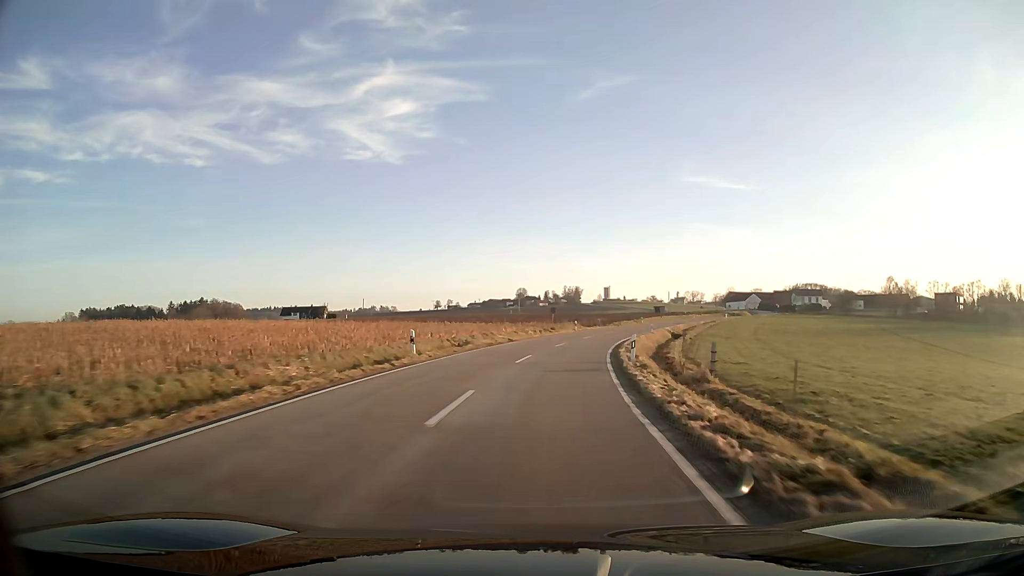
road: tertiary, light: Day
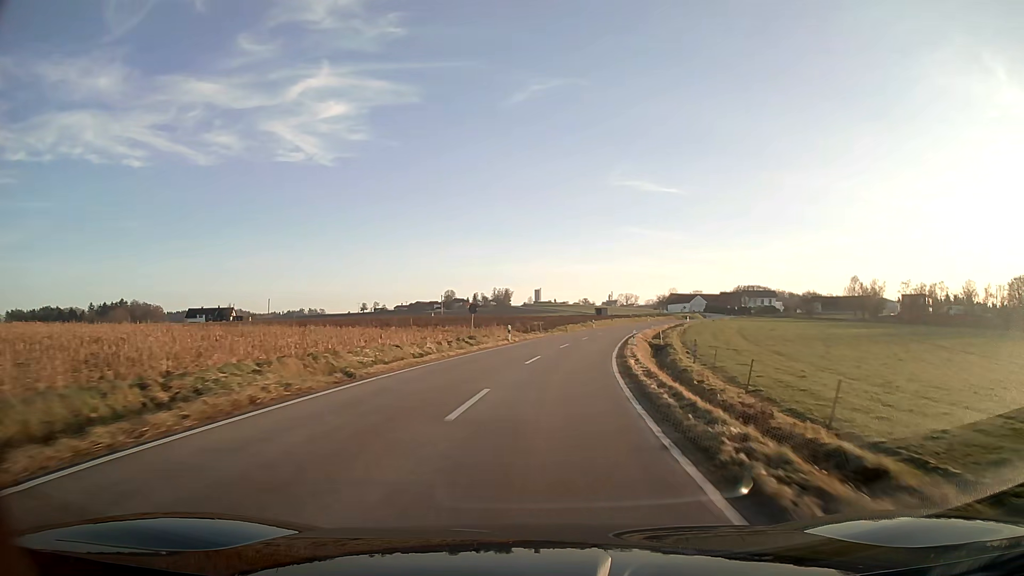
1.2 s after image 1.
(+1.2, +23.5) m; +6°
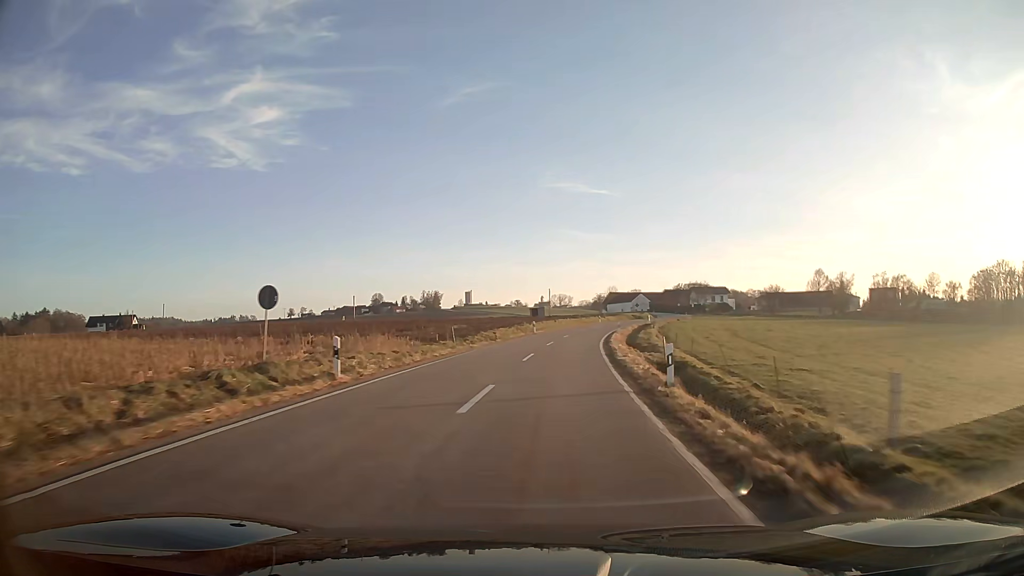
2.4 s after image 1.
(+1.2, +23.5) m; +5°
